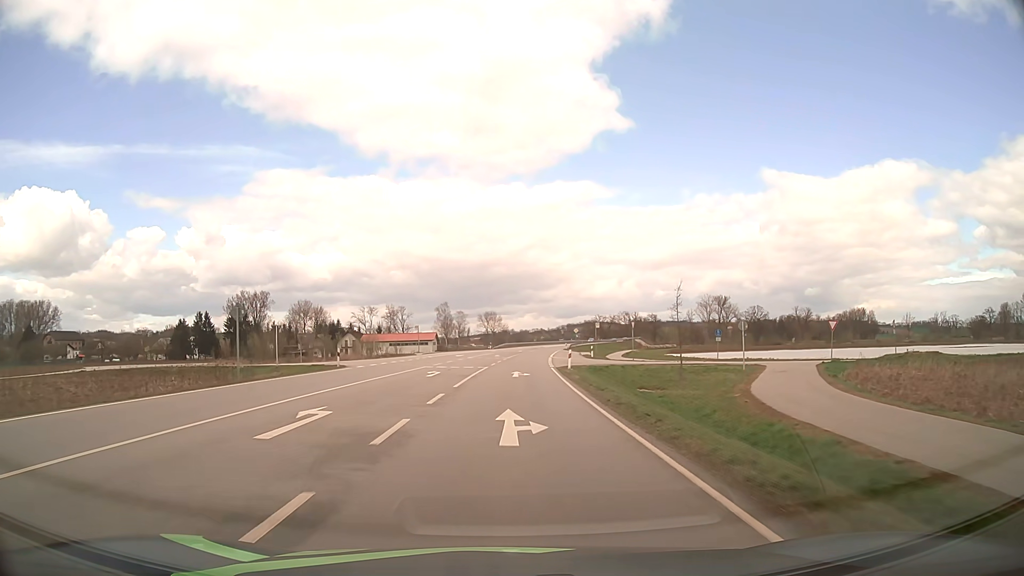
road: secondary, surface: asphalt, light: Day
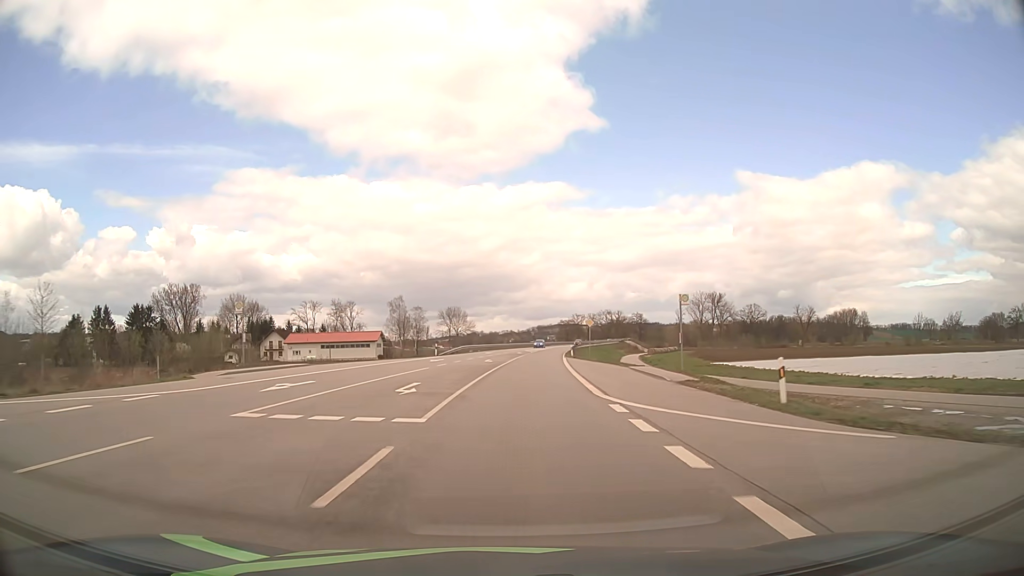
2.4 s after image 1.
(+1.0, +47.7) m; +3°
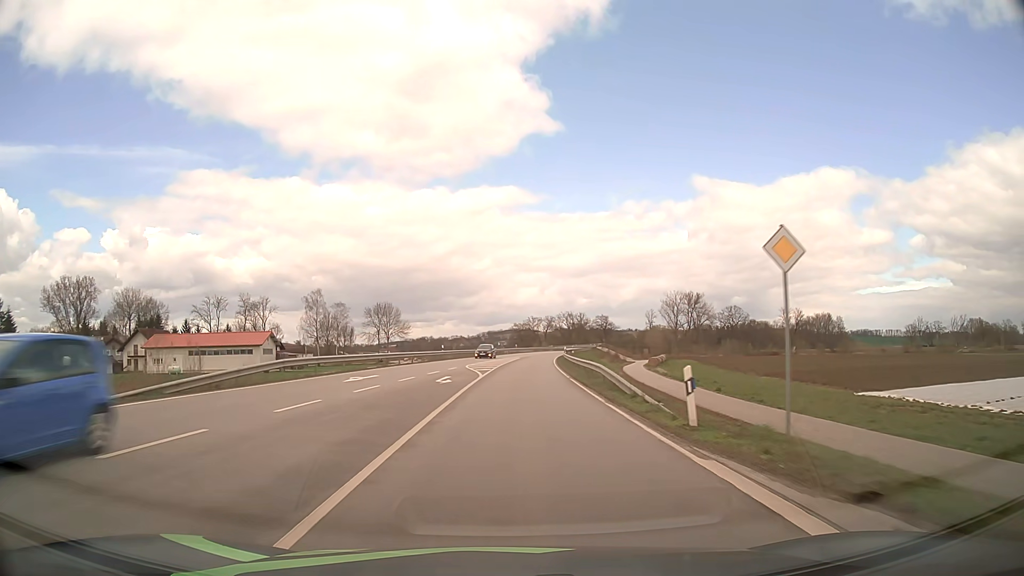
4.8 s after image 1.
(+1.8, +48.6) m; +4°
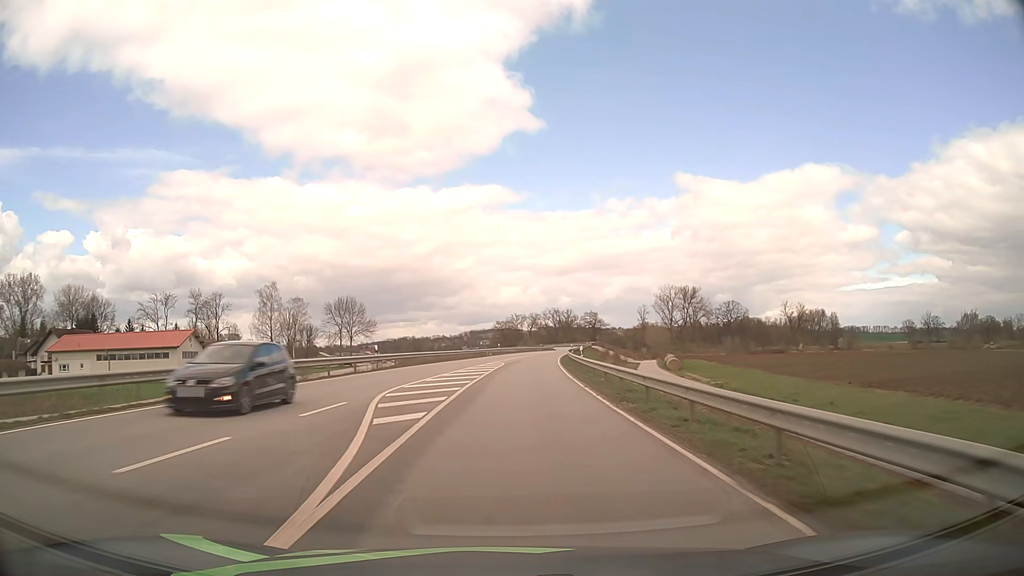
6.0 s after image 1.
(+0.3, +24.6) m; +1°
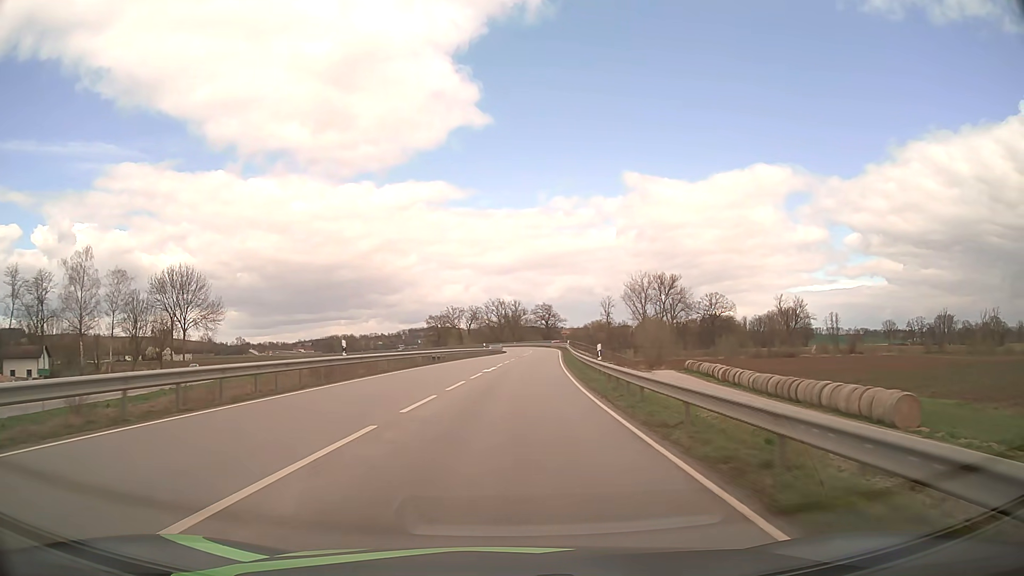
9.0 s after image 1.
(+2.7, +61.4) m; +5°
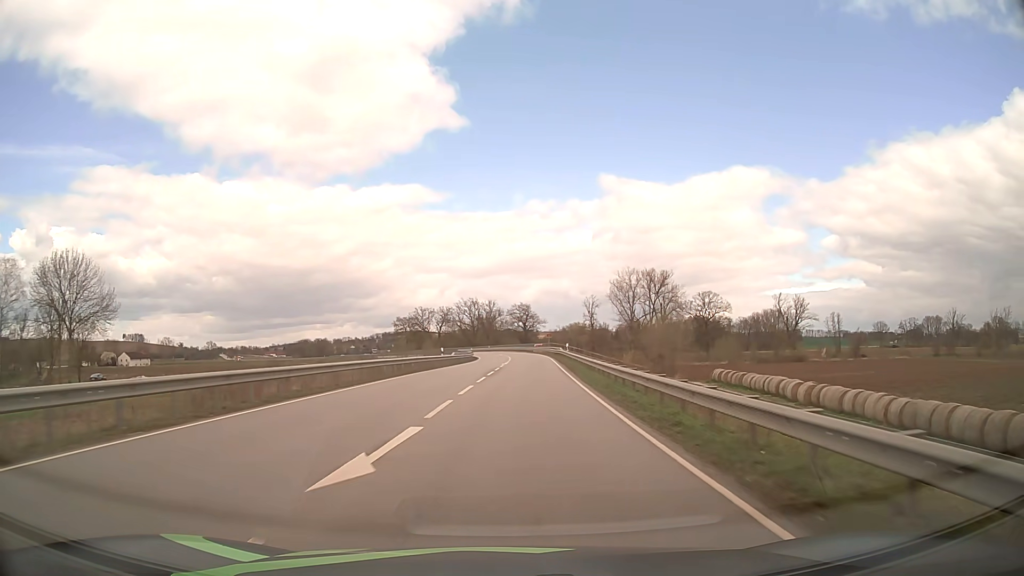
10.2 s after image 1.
(+0.4, +24.5) m; +2°
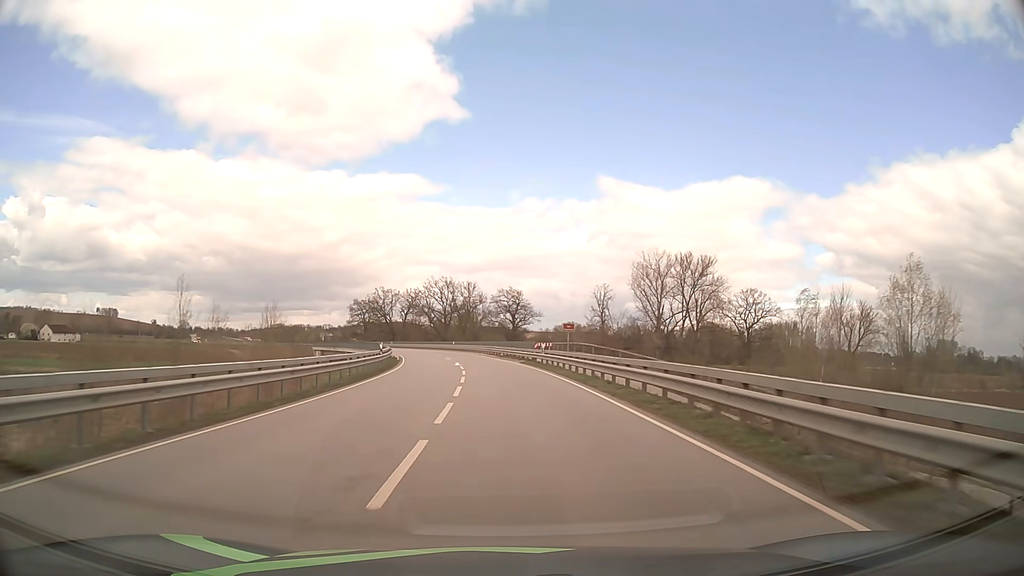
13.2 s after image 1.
(+1.3, +61.2) m; +1°
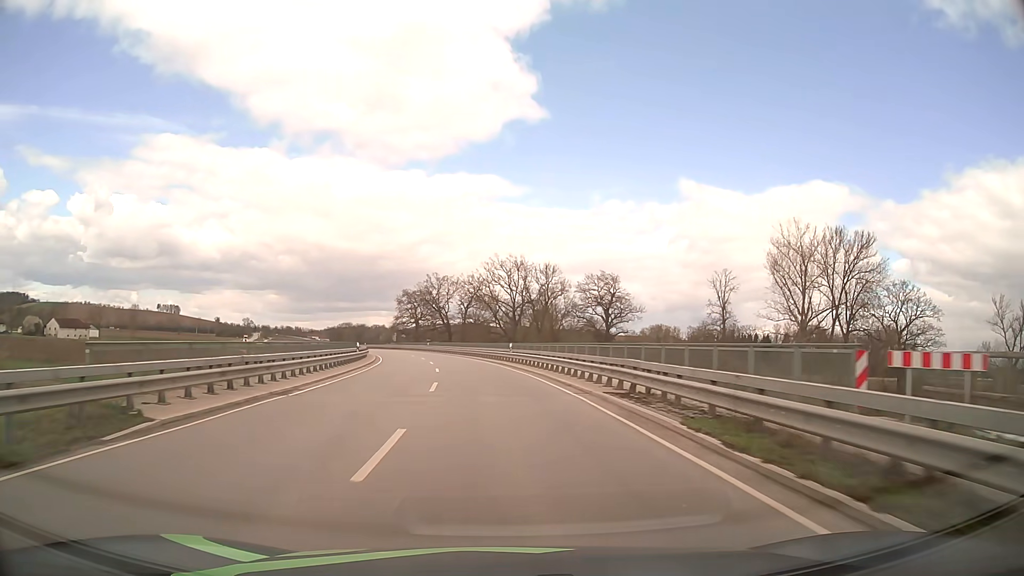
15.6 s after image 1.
(-2.1, +48.0) m; -6°
(0, +10) (-1, +20) (-2, +30) (-3, +40) (-4, +50) (-6, +60) (-8, +69) (-10, +79) (-13, +89) (-16, +98) m
